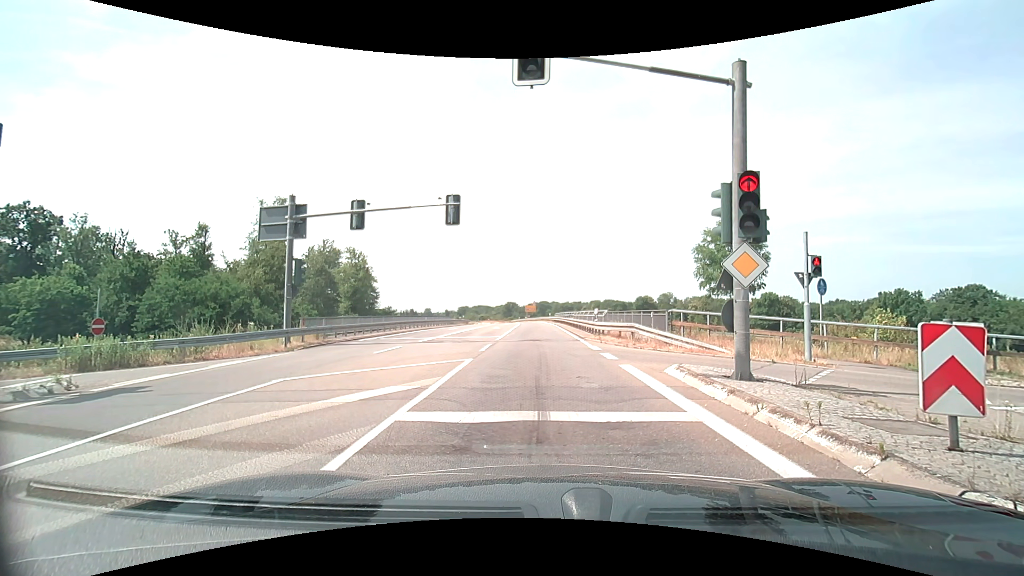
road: secondary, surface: asphalt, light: Day
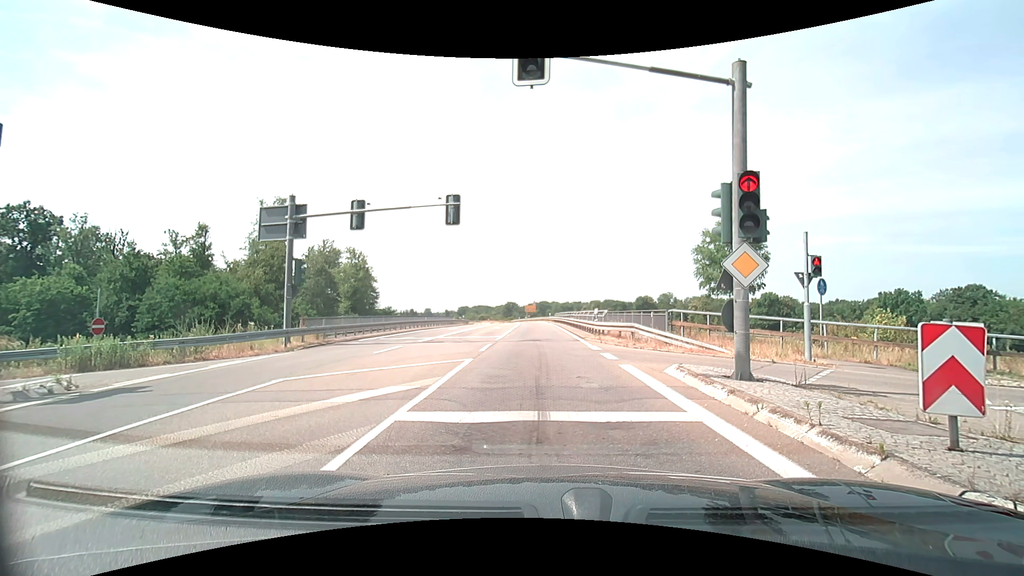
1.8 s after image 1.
(0.0, 0.0) m; 0°
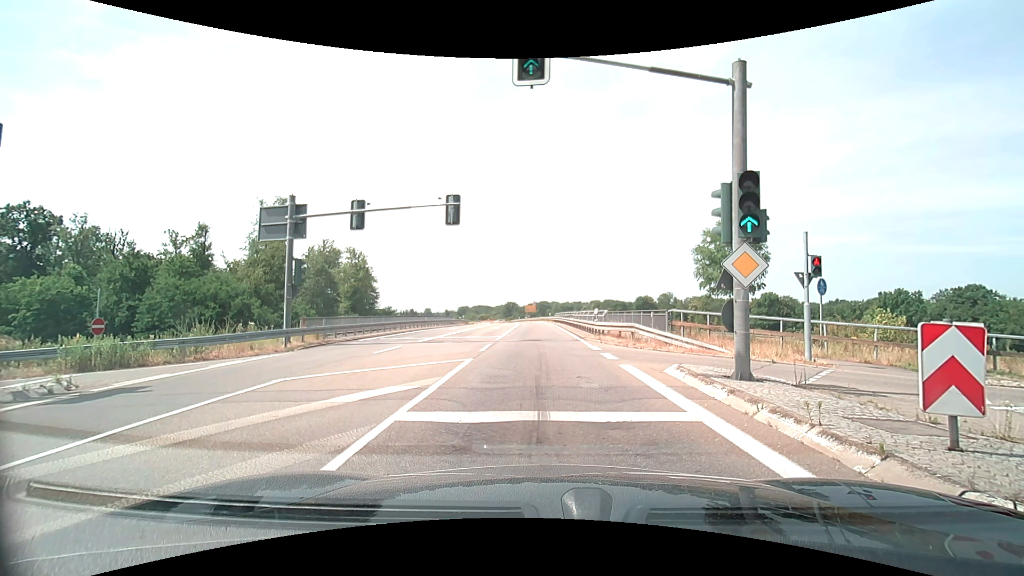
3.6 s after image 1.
(0.0, 0.0) m; 0°
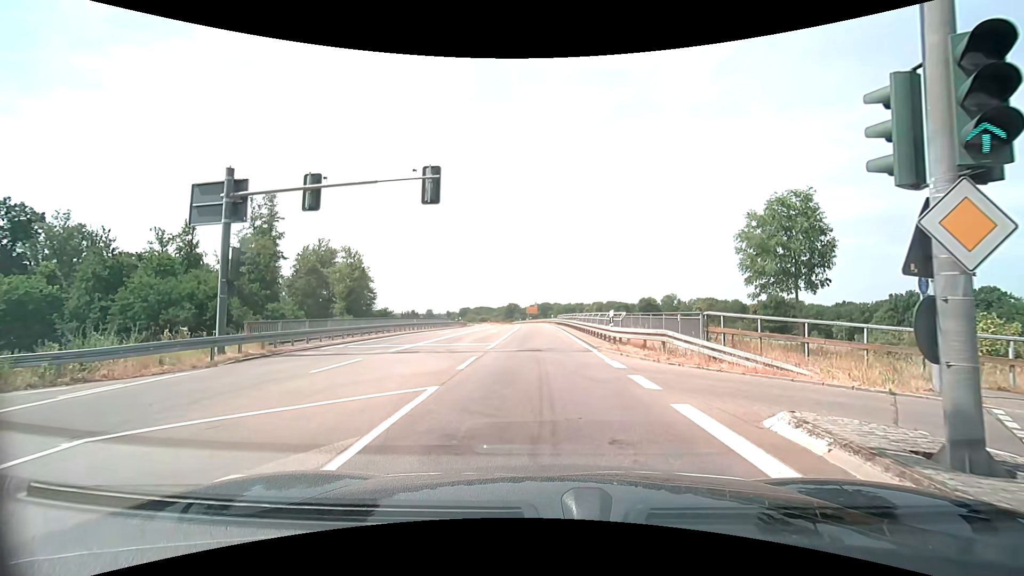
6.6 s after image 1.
(-0.1, +4.8) m; 0°
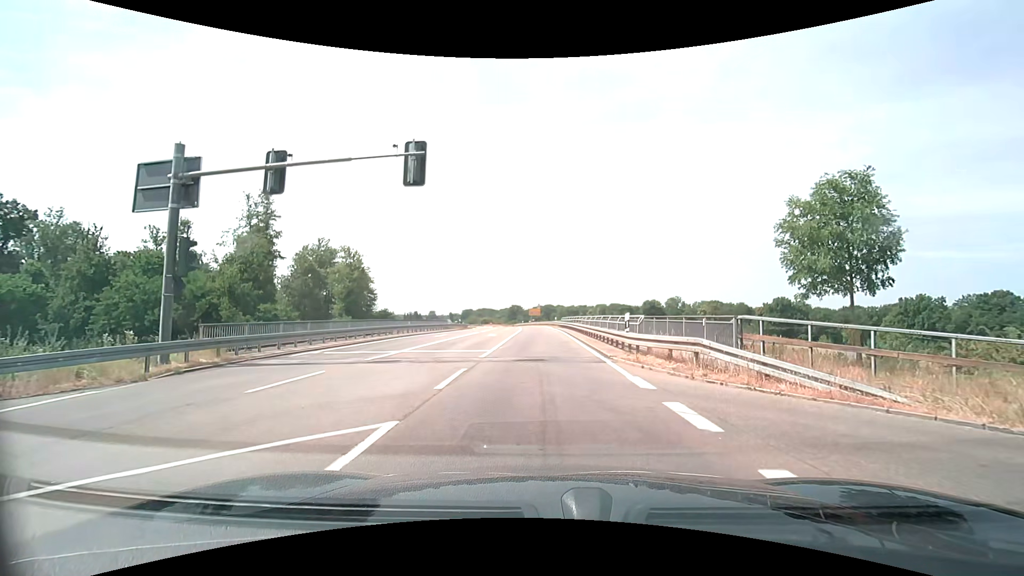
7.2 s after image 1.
(0.0, +2.8) m; -2°
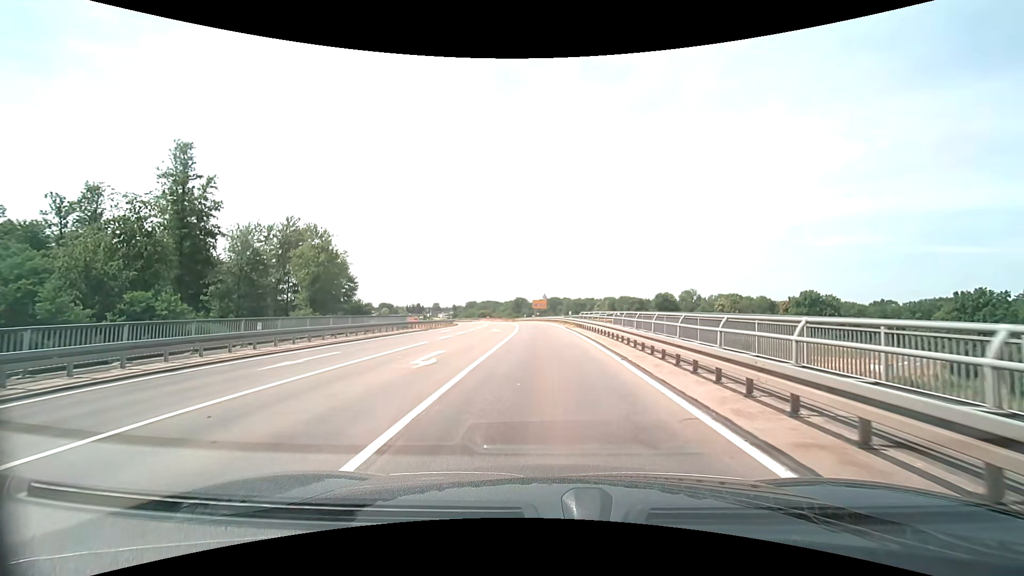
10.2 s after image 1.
(+0.1, +21.4) m; 0°
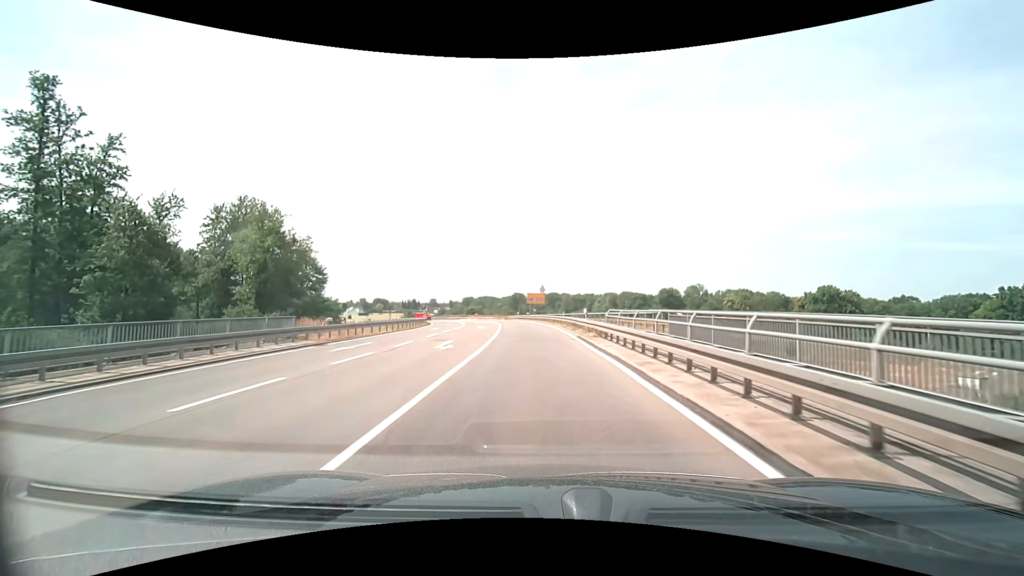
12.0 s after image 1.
(+0.2, +18.0) m; +1°
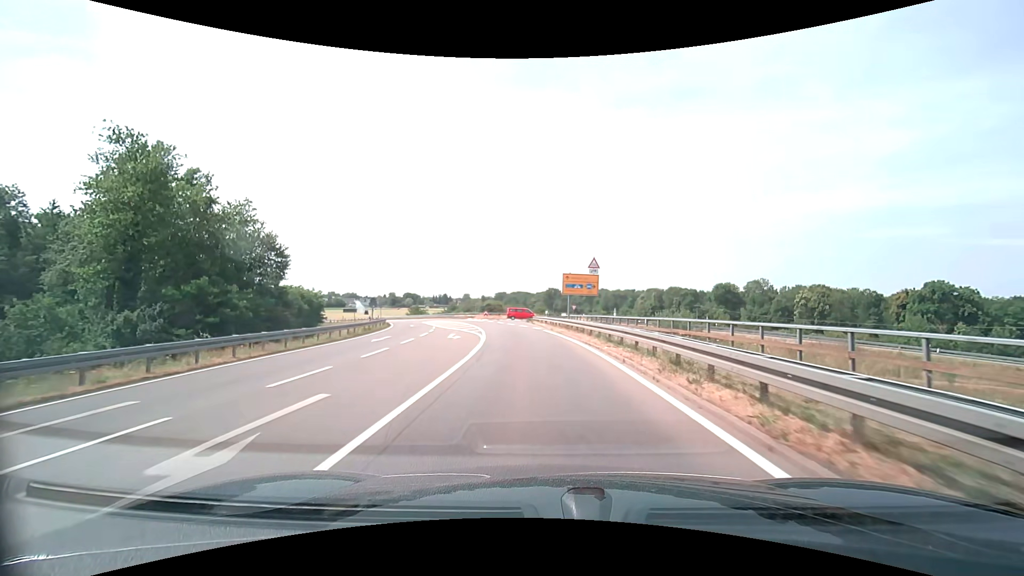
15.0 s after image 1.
(-1.0, +33.7) m; -4°
(0, +10) (-1, +20) (-2, +30) (-3, +40) (-5, +50) (-8, +59) (-11, +69) (-15, +78) (-18, +87) (-23, +96) m
